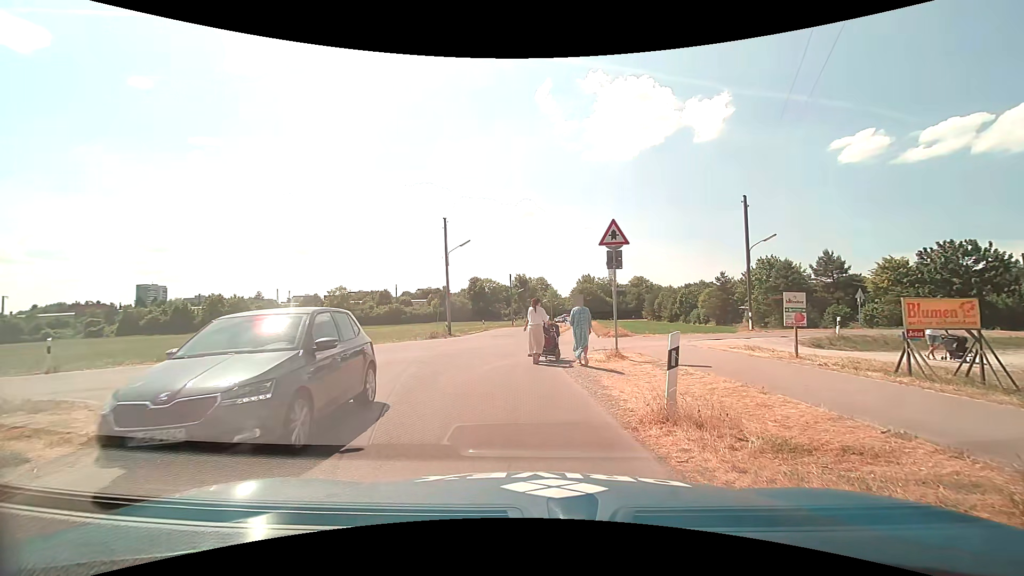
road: unclassified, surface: asphalt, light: Day
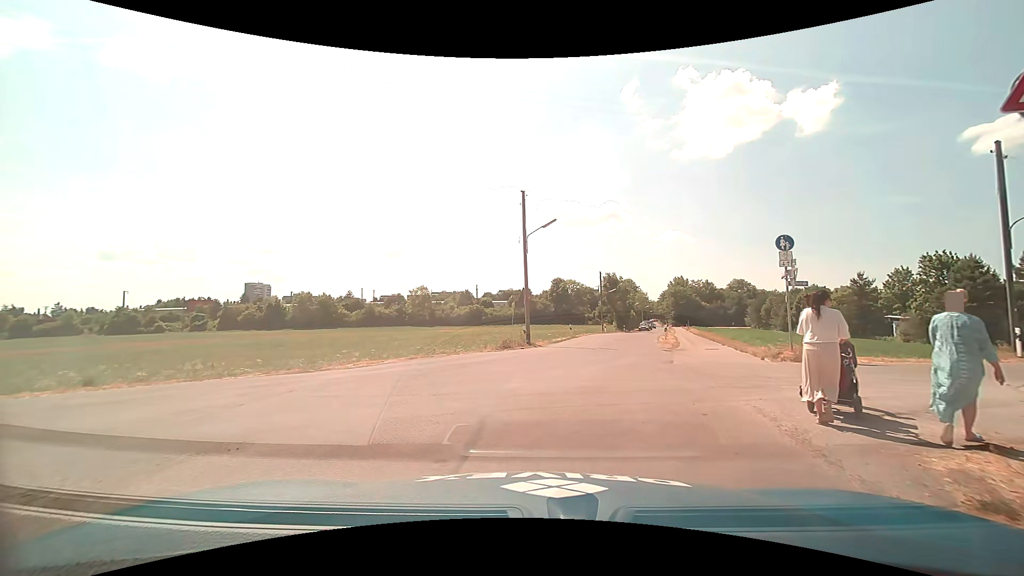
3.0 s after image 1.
(-1.2, +9.3) m; -11°
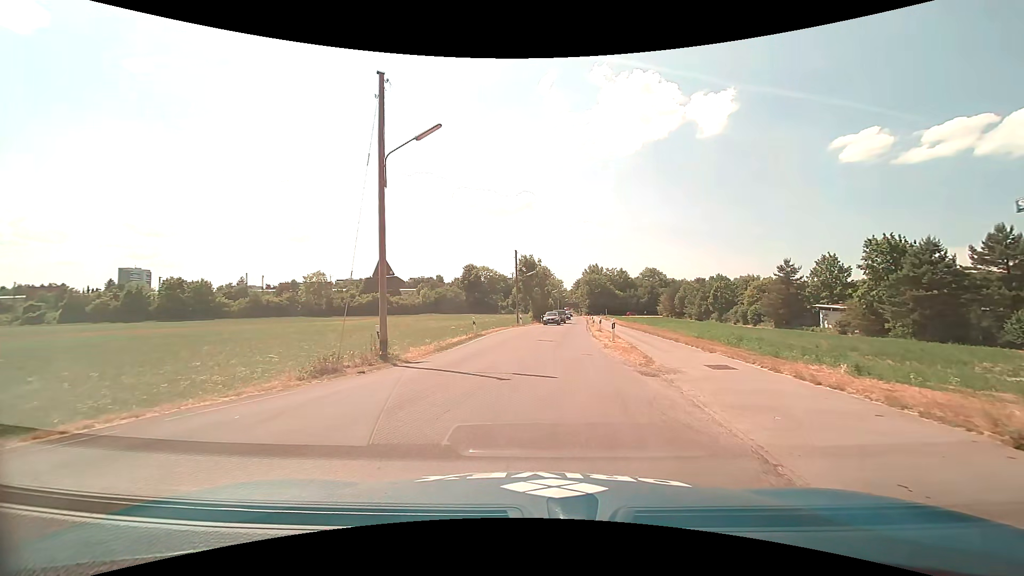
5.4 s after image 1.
(+1.3, +13.1) m; +10°
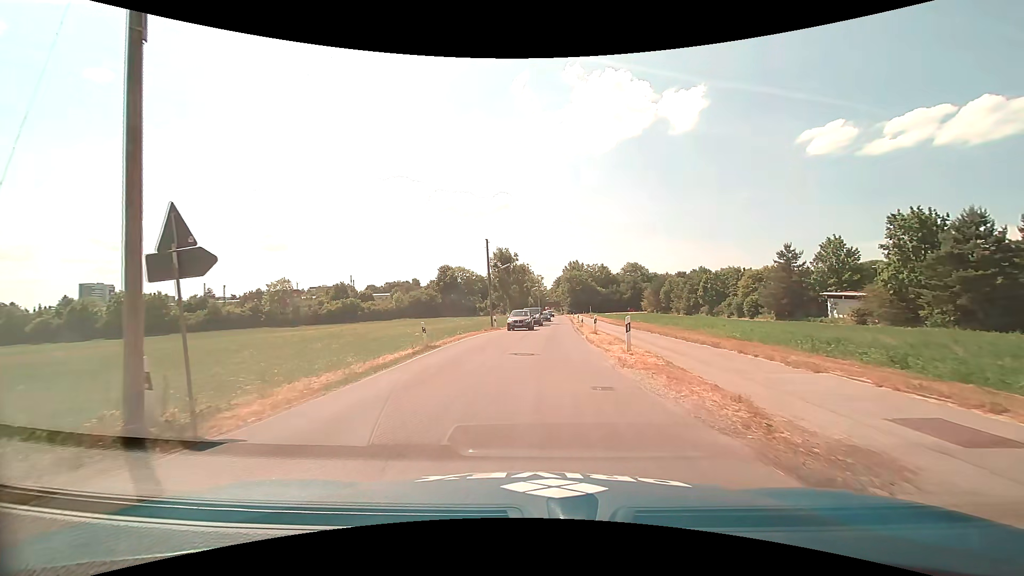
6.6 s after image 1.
(+0.3, +8.5) m; +2°
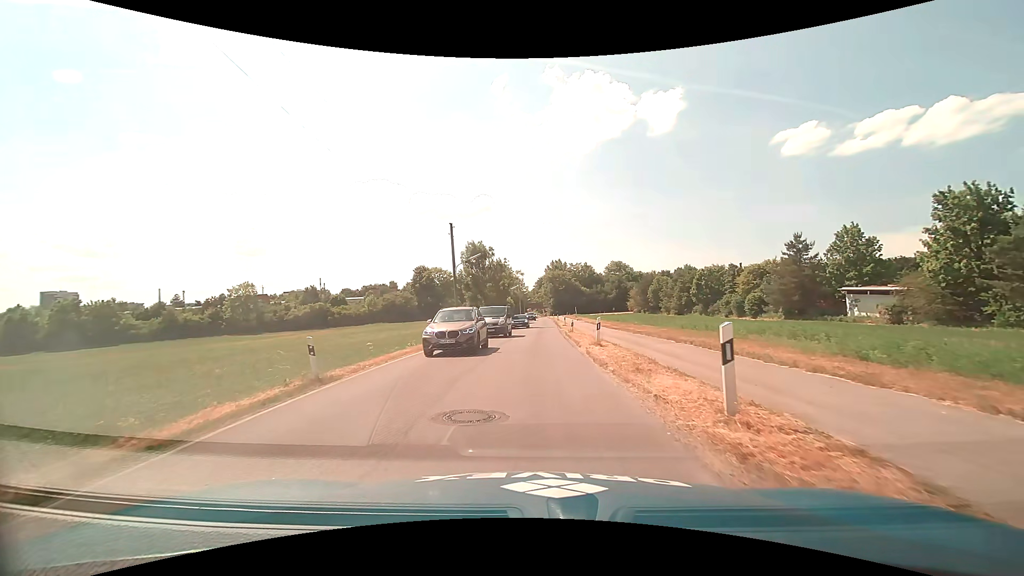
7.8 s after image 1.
(+0.2, +9.0) m; +2°
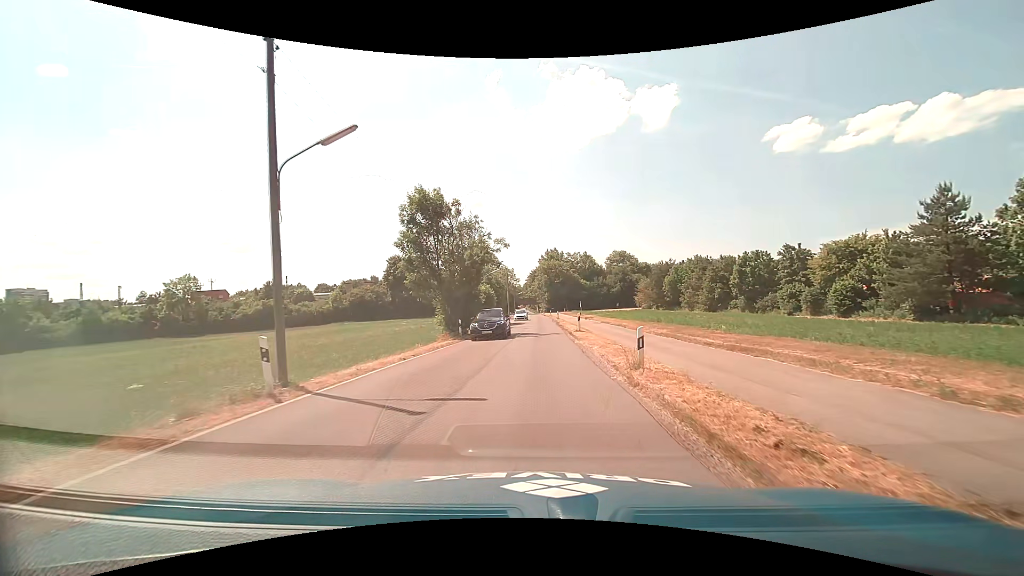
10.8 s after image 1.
(+0.1, +23.2) m; +1°
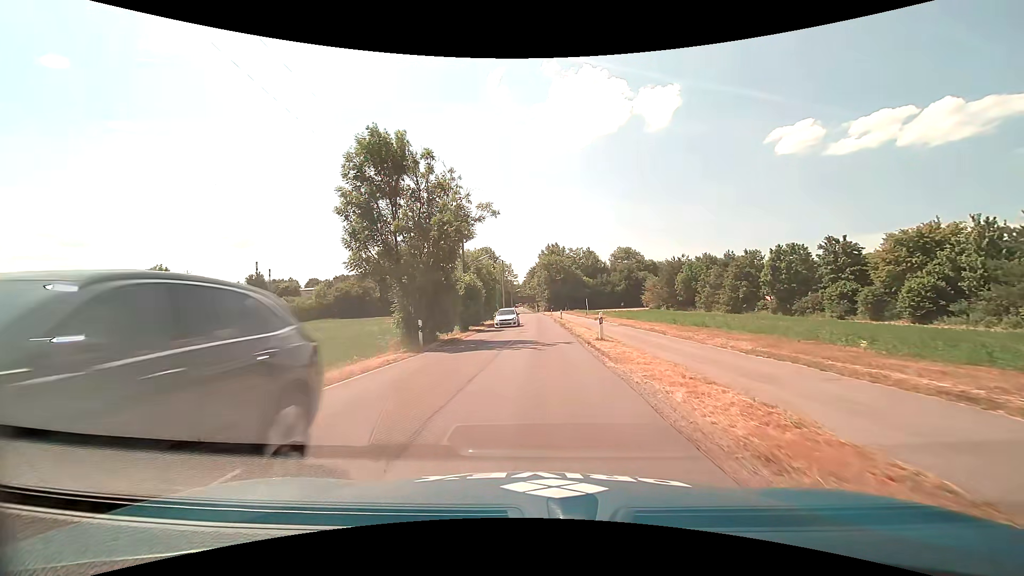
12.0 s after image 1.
(0.0, +10.2) m; +1°
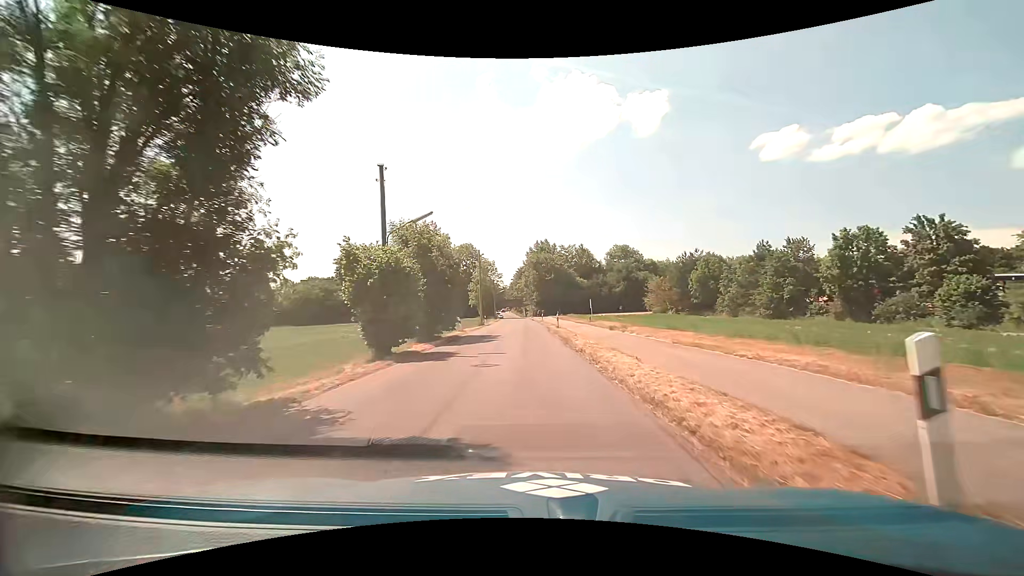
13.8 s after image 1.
(+0.1, +17.0) m; +1°
(0, +10) (0, +20) (-1, +30) (-1, +40) (-1, +50) (-1, +60) (-1, +70) (-2, +80) (-2, +90) (-3, +100) m
